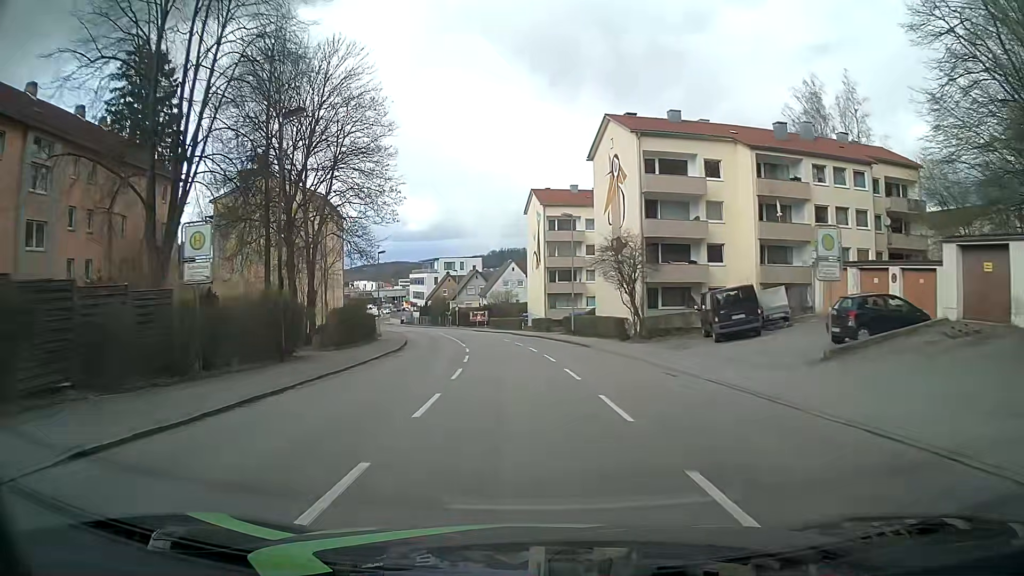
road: tertiary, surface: asphalt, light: Day
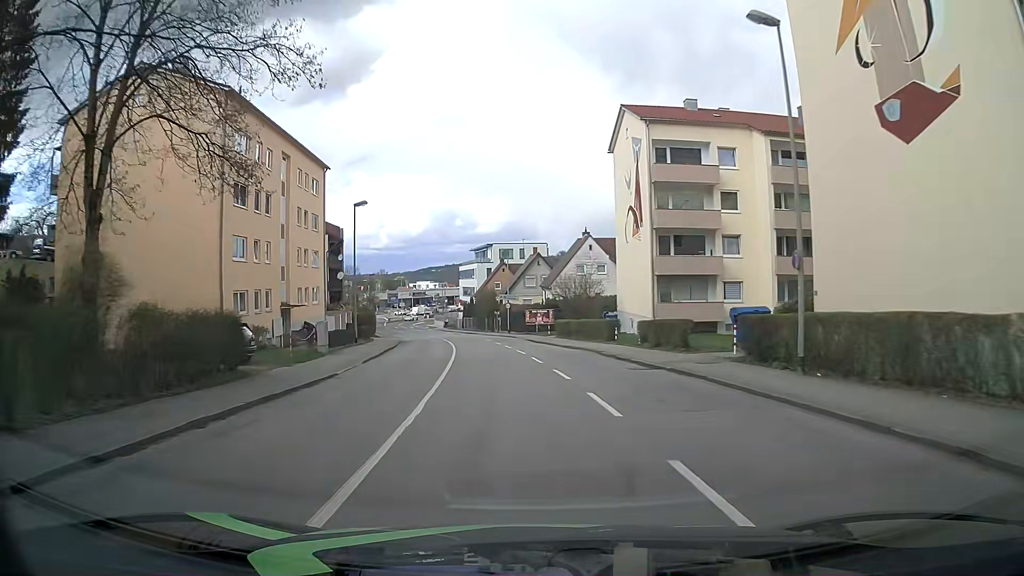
(-1.4, +30.5) m; -6°
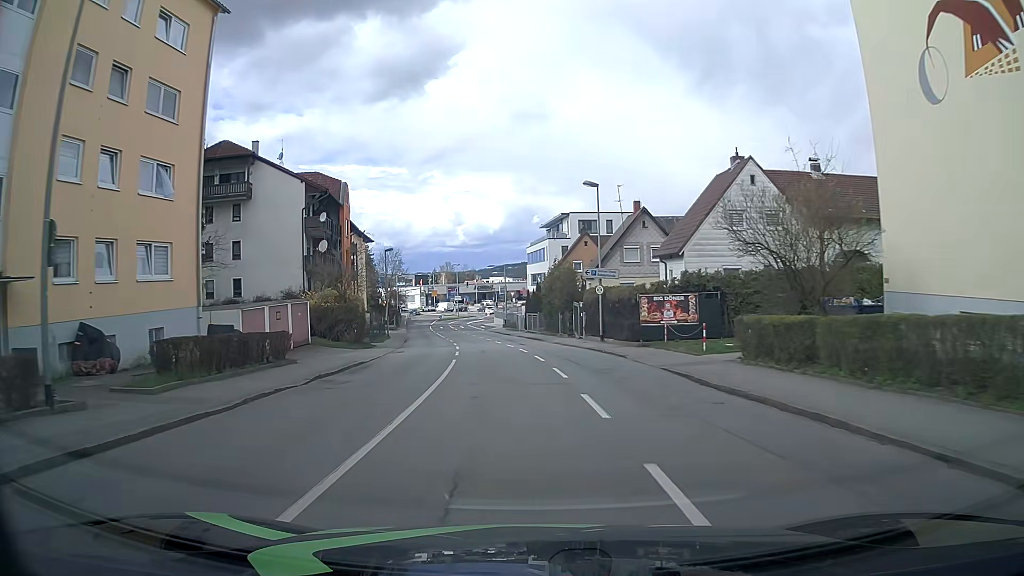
(-1.6, +30.4) m; -6°
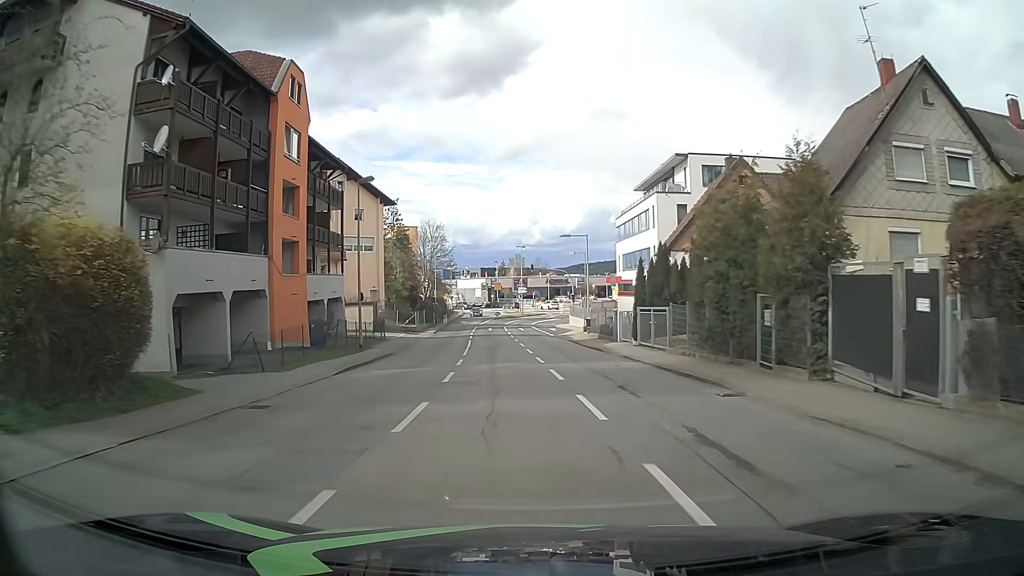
(-1.8, +30.4) m; -6°
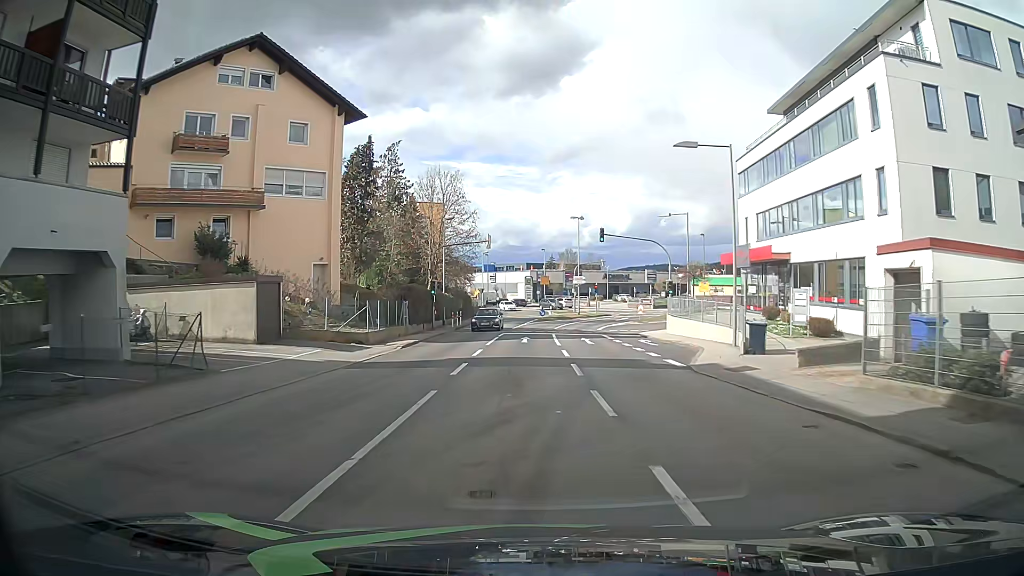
(-1.4, +30.0) m; -4°
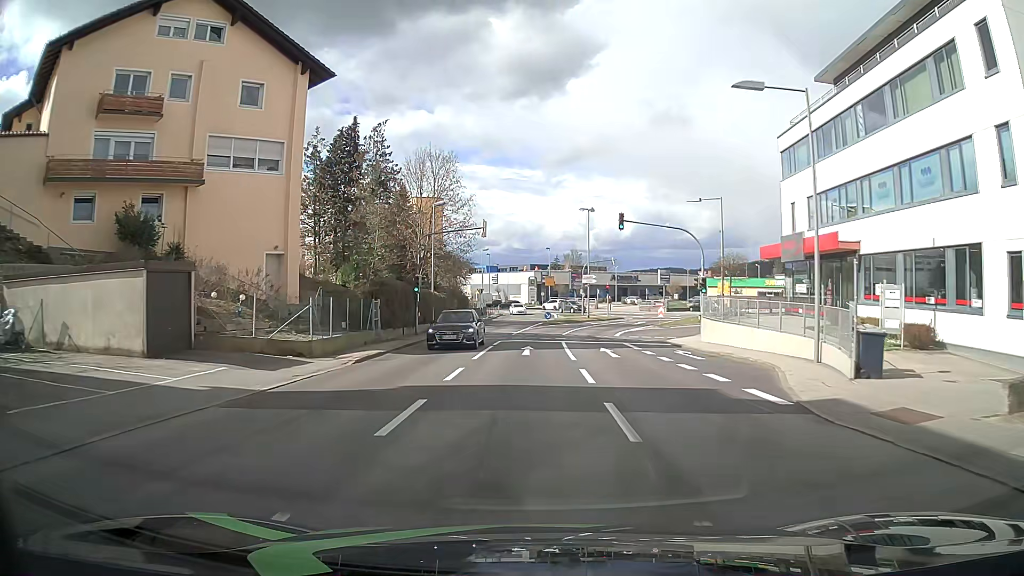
(-0.1, +7.1) m; -1°
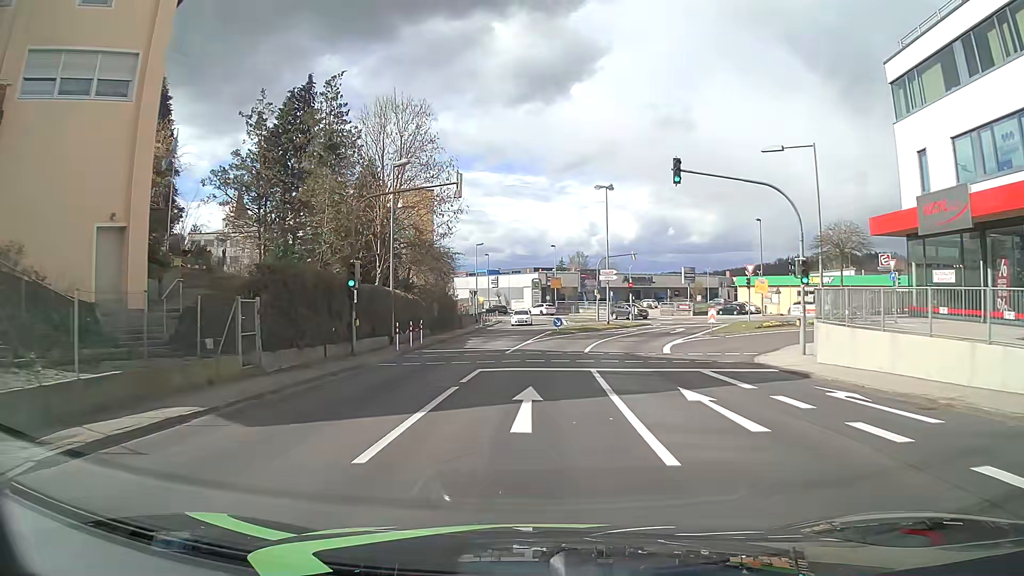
(-0.1, +13.3) m; -1°
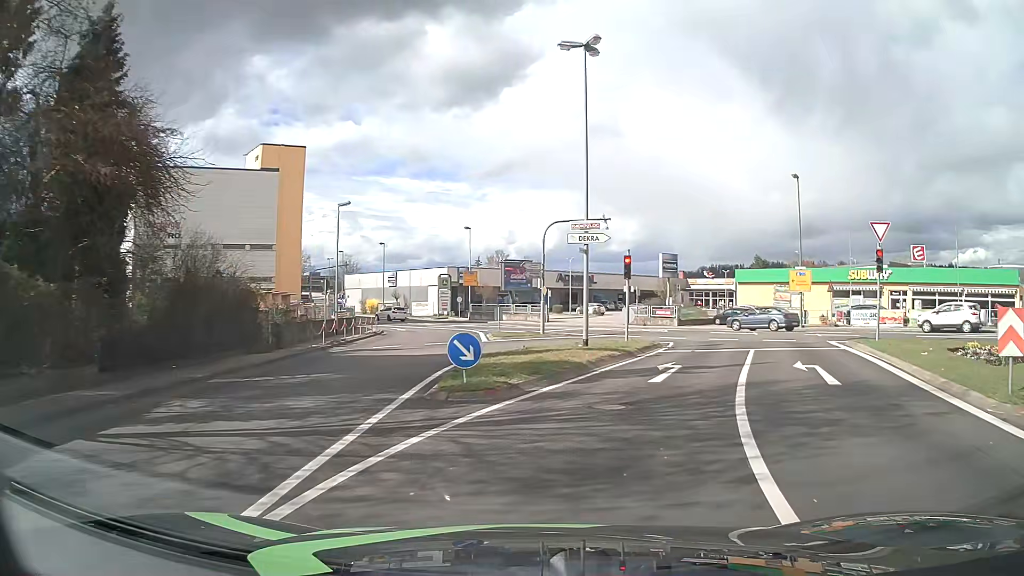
(+1.1, +27.7) m; +7°
